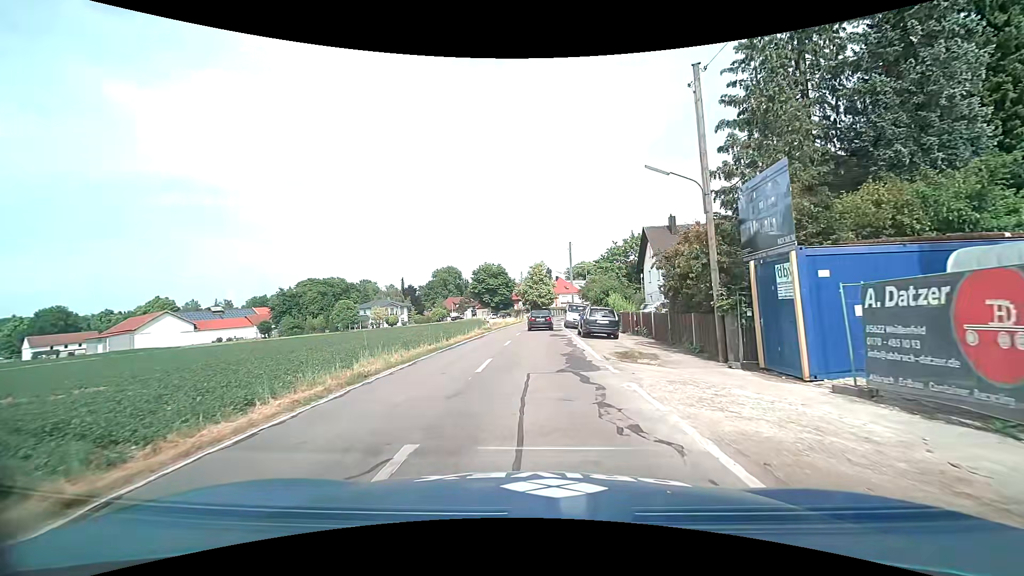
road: tertiary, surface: asphalt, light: Day
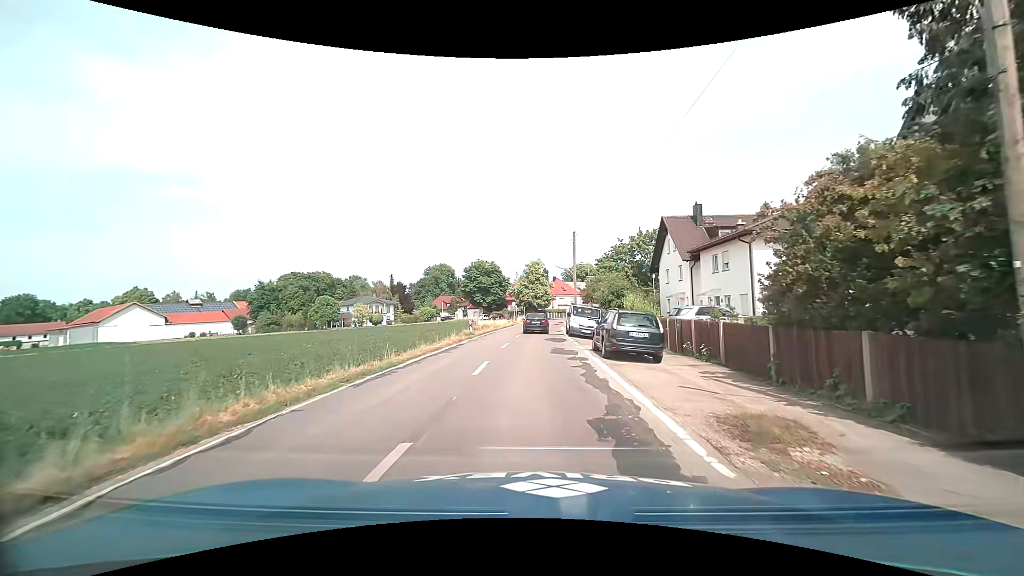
(0.0, +8.9) m; +1°
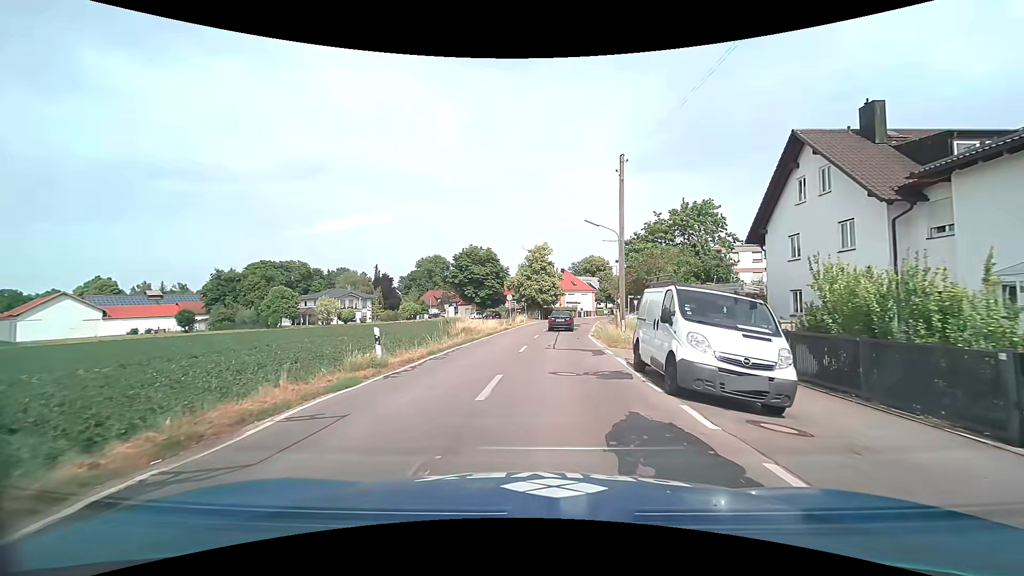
(-0.4, +21.7) m; -1°
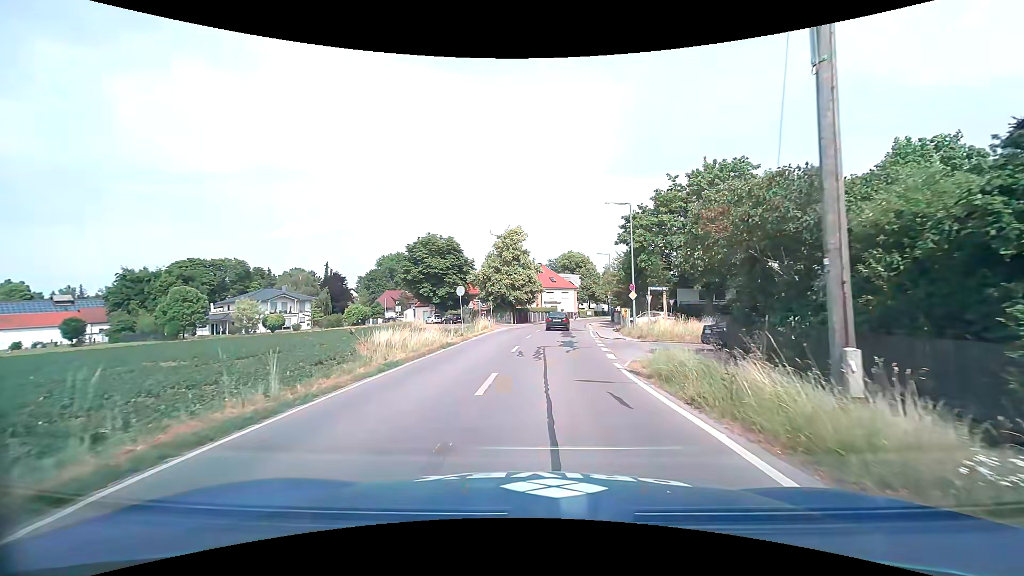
(+0.4, +17.7) m; +3°
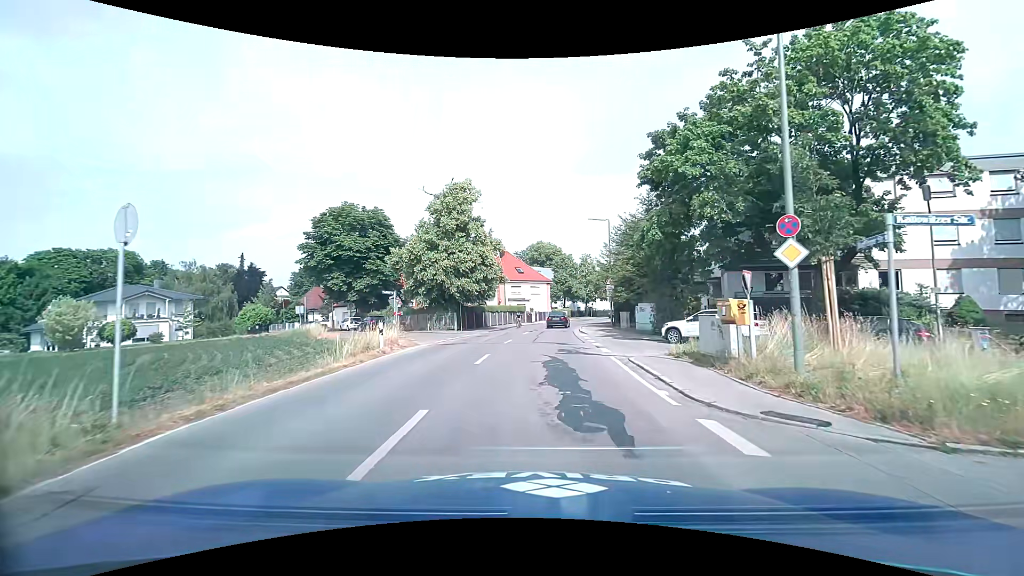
(+0.7, +22.6) m; +3°
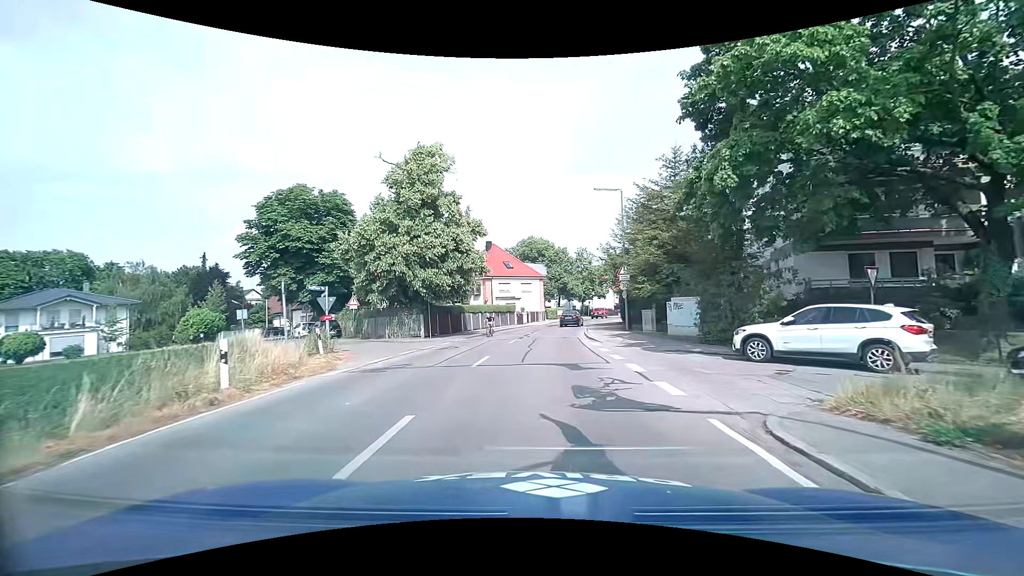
(+0.2, +9.3) m; +2°
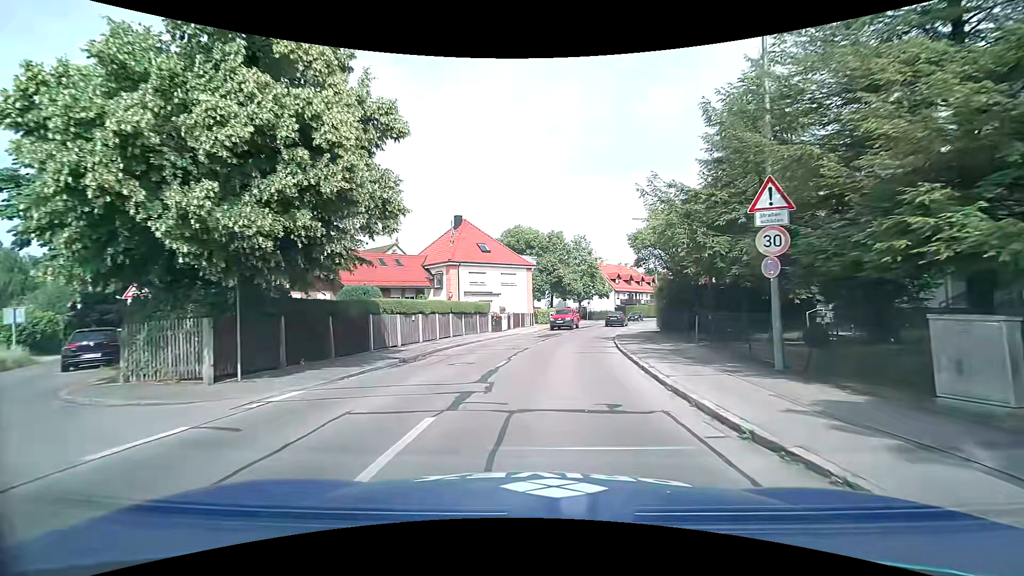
(+0.2, +18.9) m; +2°
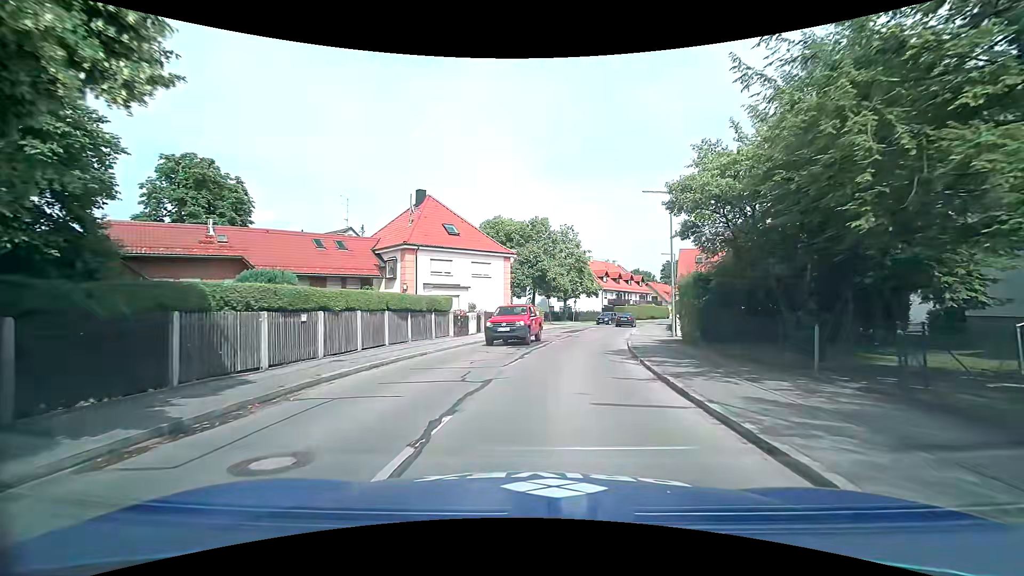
(0.0, +9.4) m; -1°
(+1, +10) (+2, +20) (+4, +30) (+6, +39) (+9, +49) (+12, +58) (+16, +68) (+20, +77) (+25, +85) (+31, +94) m
